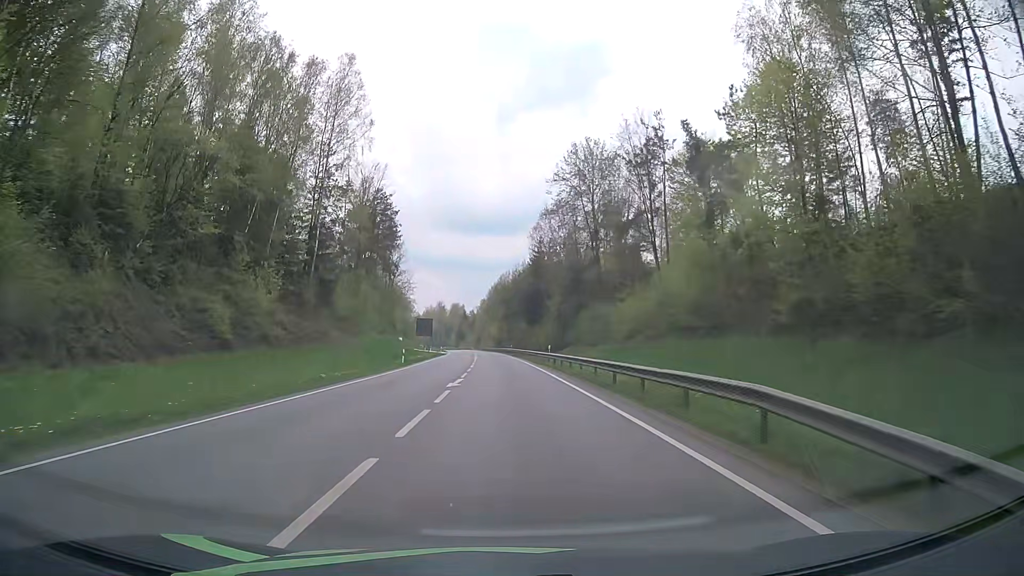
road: primary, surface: asphalt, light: Day
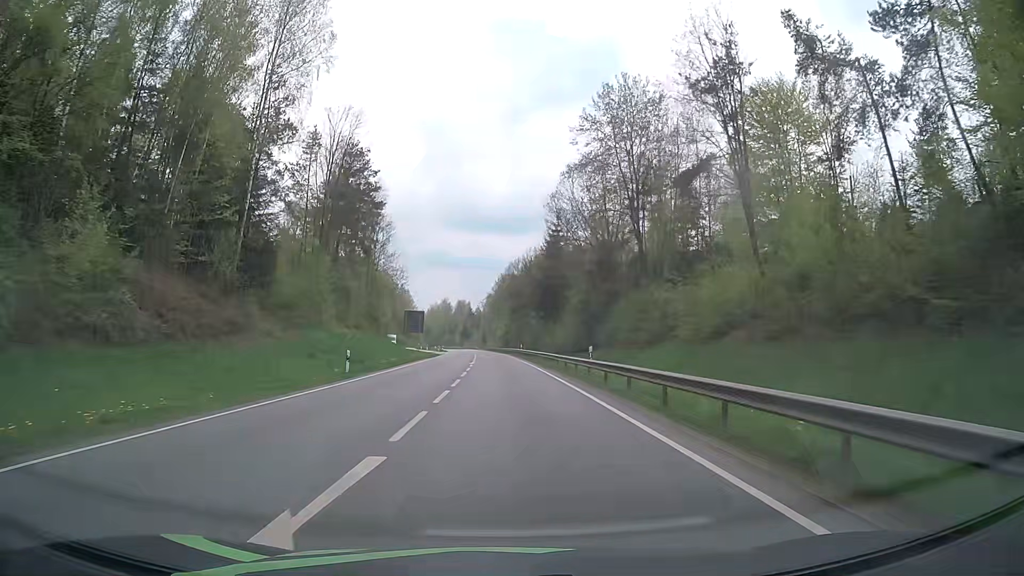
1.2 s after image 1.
(0.0, +18.4) m; 0°
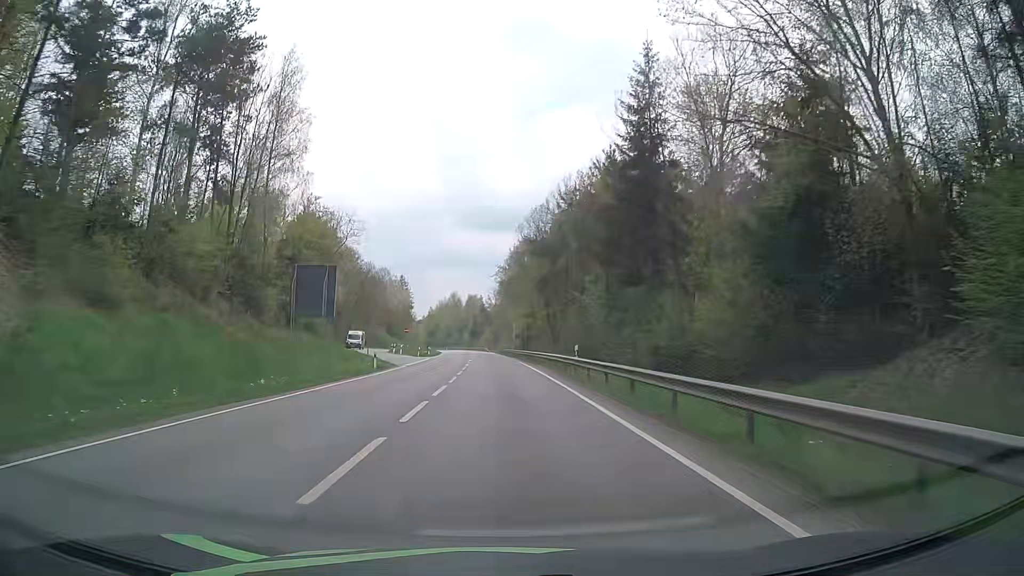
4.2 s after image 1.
(-0.7, +45.9) m; -1°
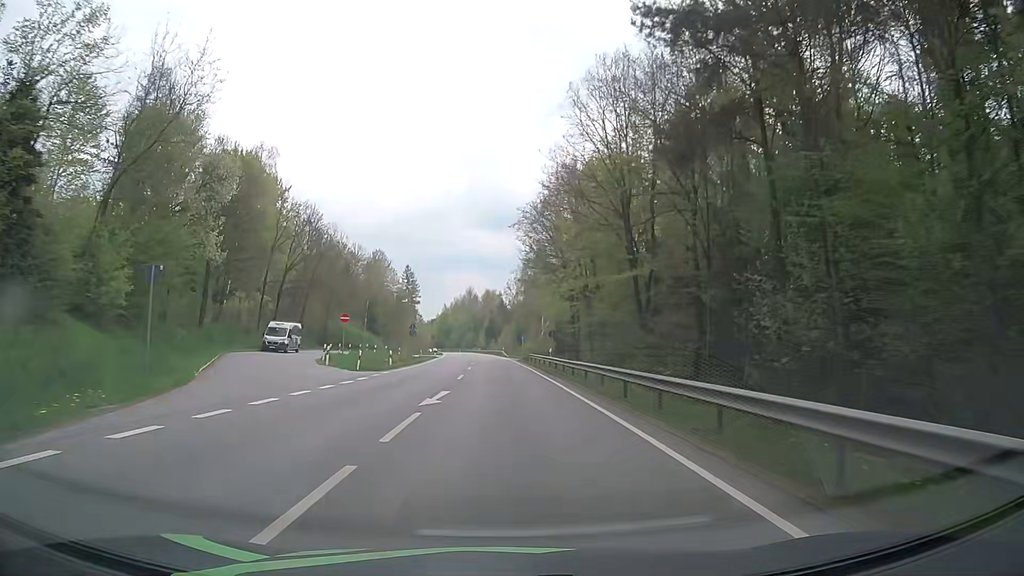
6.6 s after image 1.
(-0.7, +38.7) m; -1°
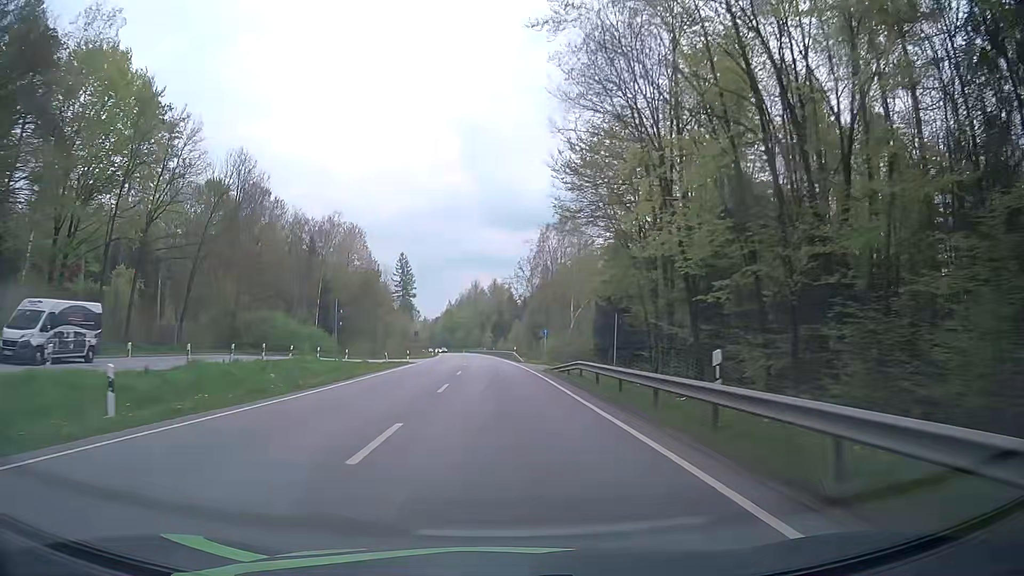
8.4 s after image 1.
(-0.5, +32.5) m; -1°
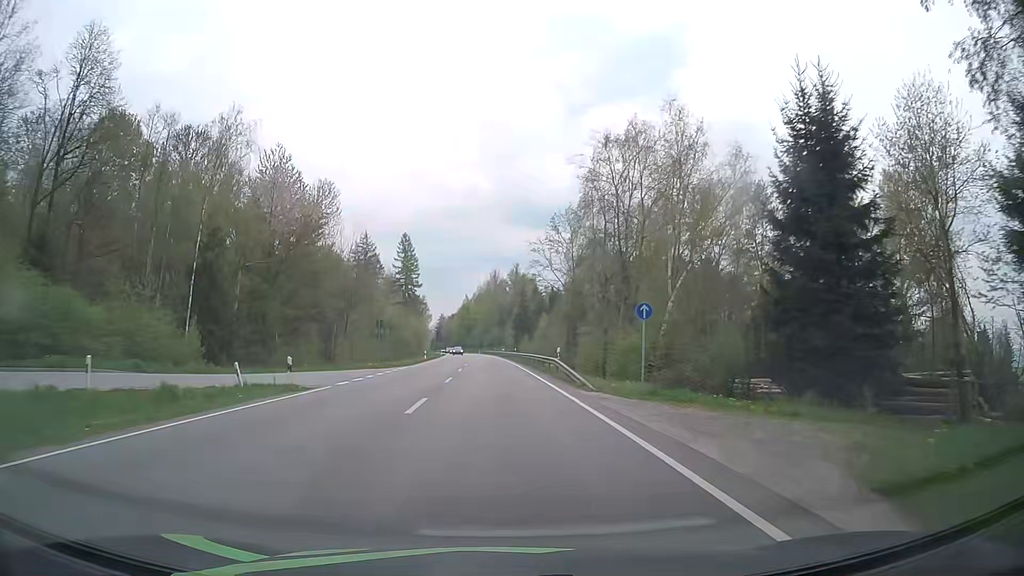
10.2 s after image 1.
(-0.4, +35.3) m; -2°
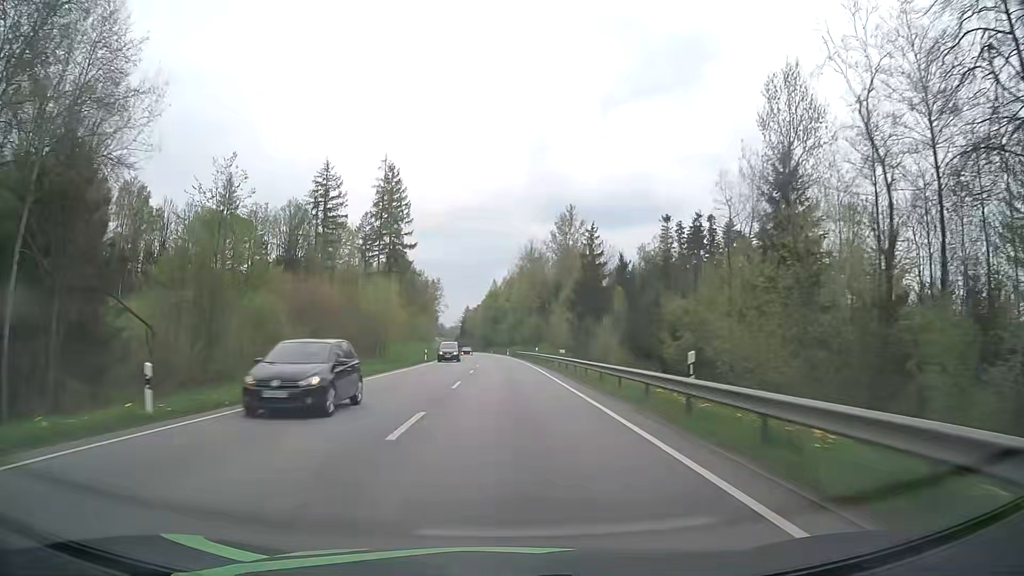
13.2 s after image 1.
(-1.8, +64.3) m; -3°
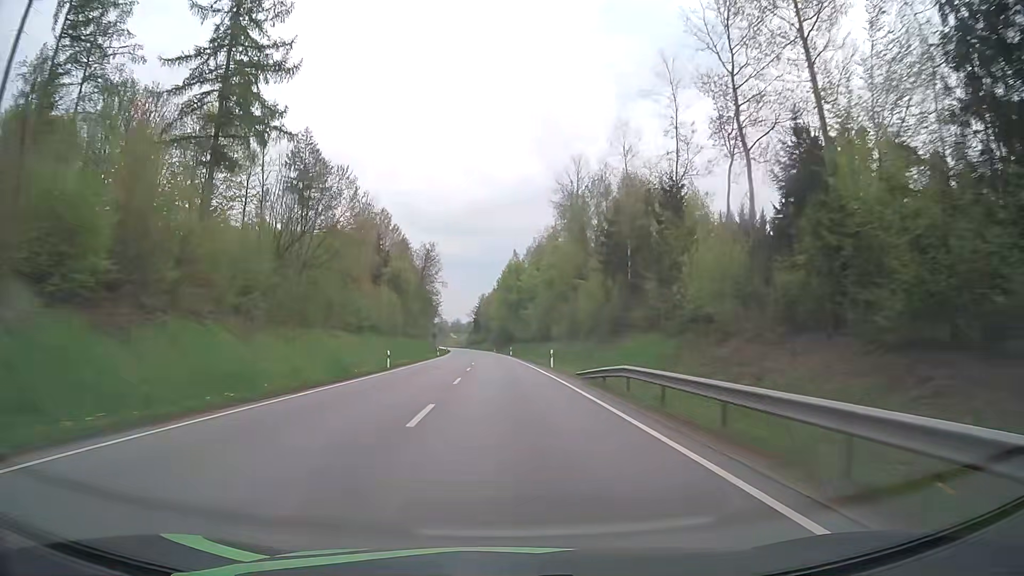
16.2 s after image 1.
(-0.9, +71.0) m; -2°
(0, +10) (0, +20) (0, +30) (0, +40) (-1, +50) (-1, +60) (-1, +70) (-2, +80) (-2, +90) (-3, +100) m
